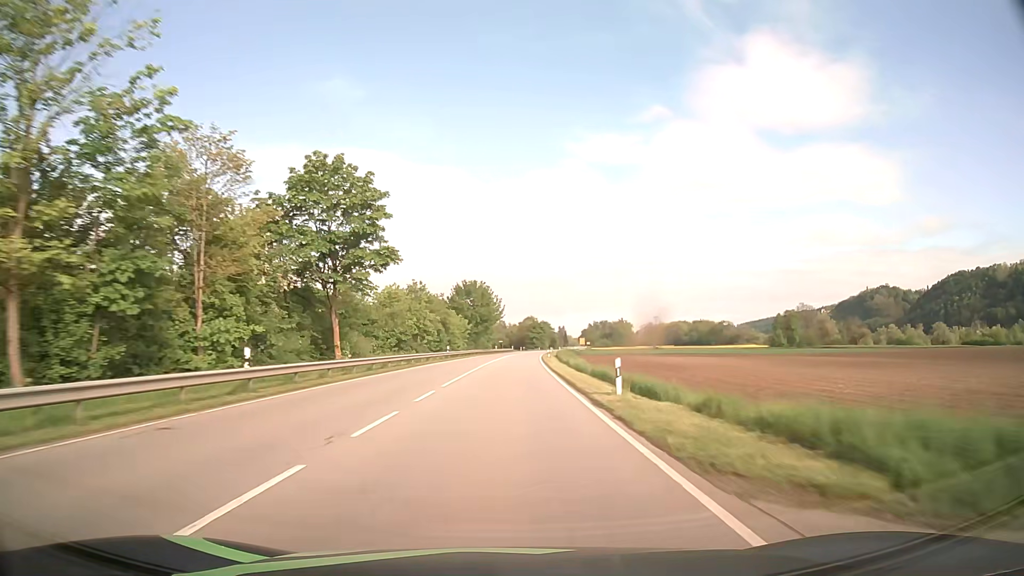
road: primary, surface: asphalt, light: Day
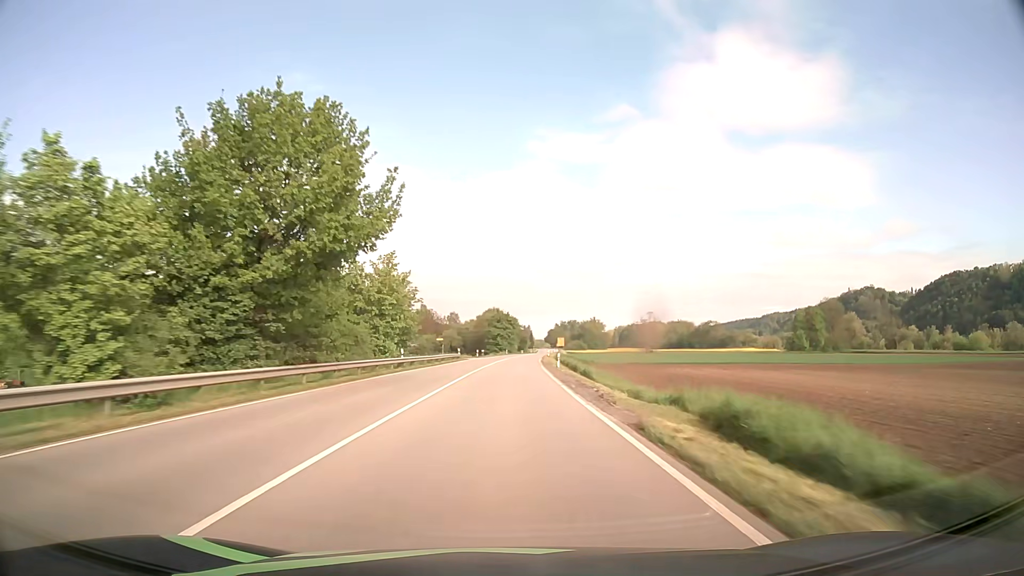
(+1.9, +79.0) m; +3°
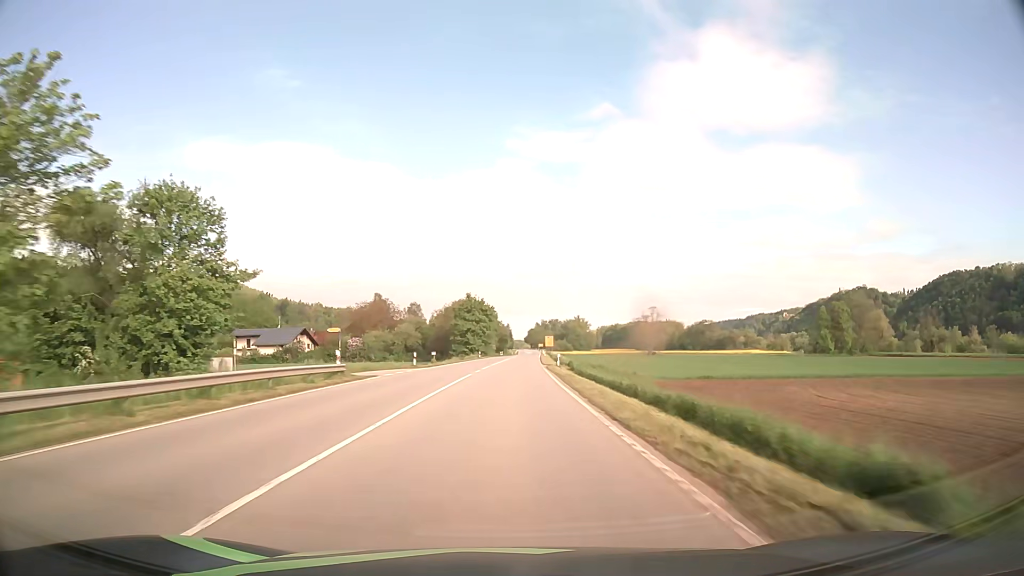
(+0.7, +47.4) m; +2°
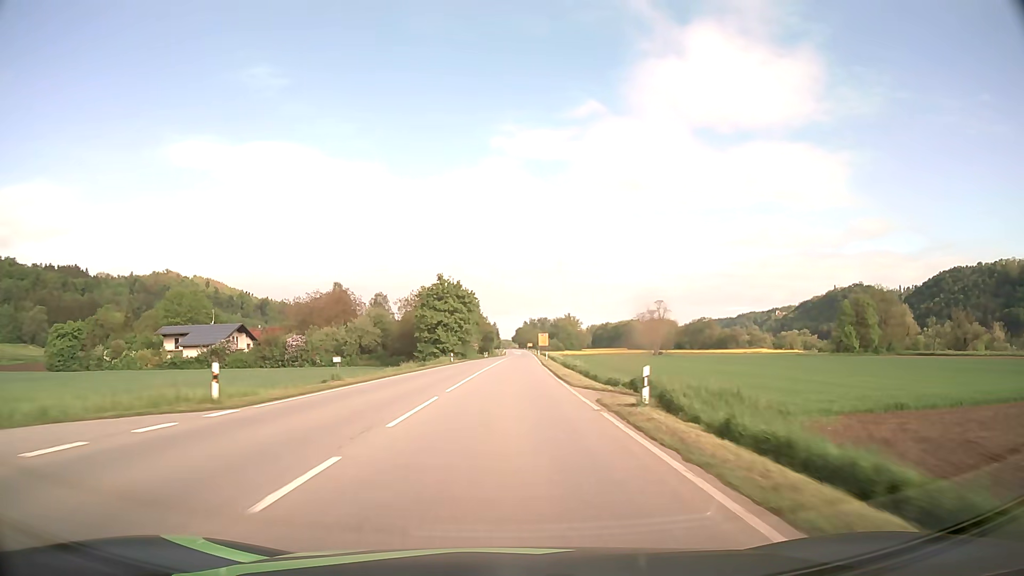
(+0.4, +31.6) m; +1°
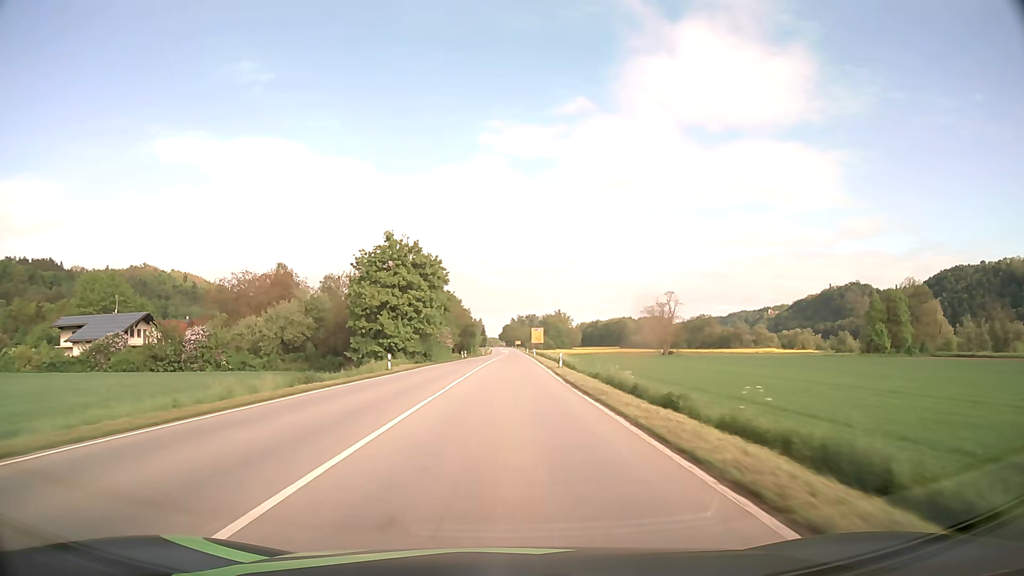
(+0.4, +31.7) m; +1°
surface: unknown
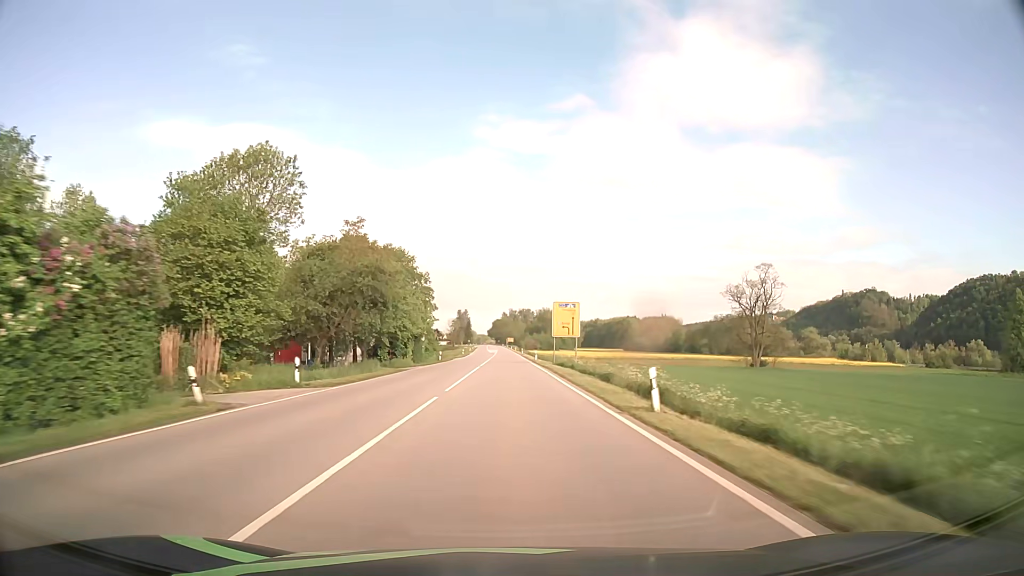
(+0.7, +79.4) m; +1°
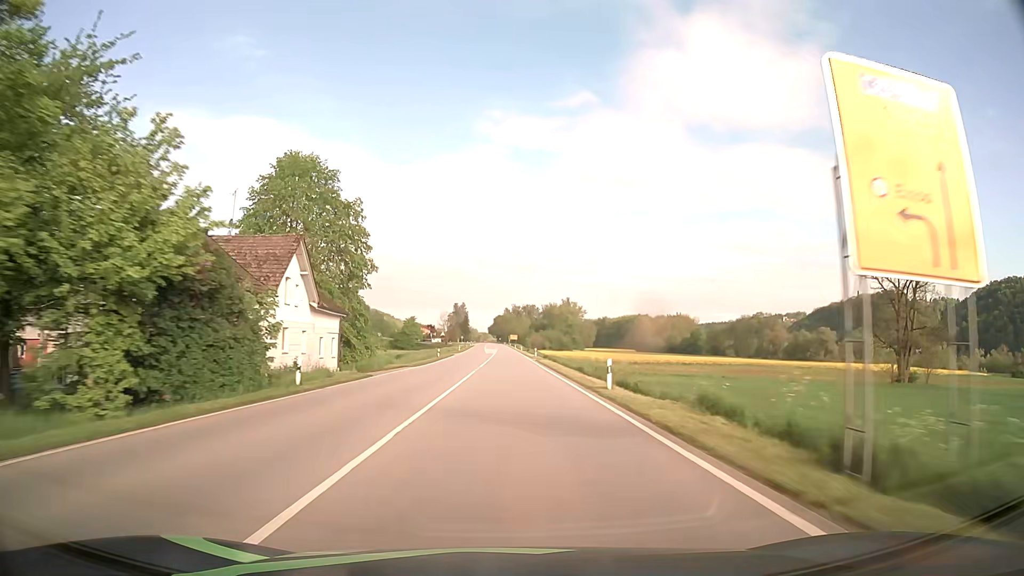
(0.0, +47.8) m; 0°
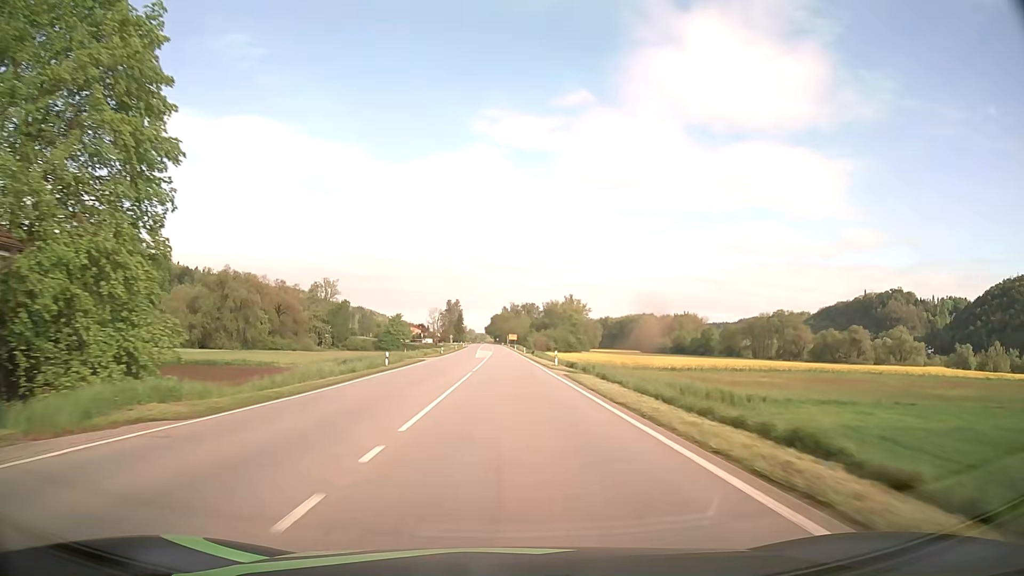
(-0.1, +32.0) m; 0°
(0, +10) (0, +20) (0, +30) (0, +40) (0, +50) (0, +60) (0, +70) (0, +80) (0, +90) (0, +100) m
